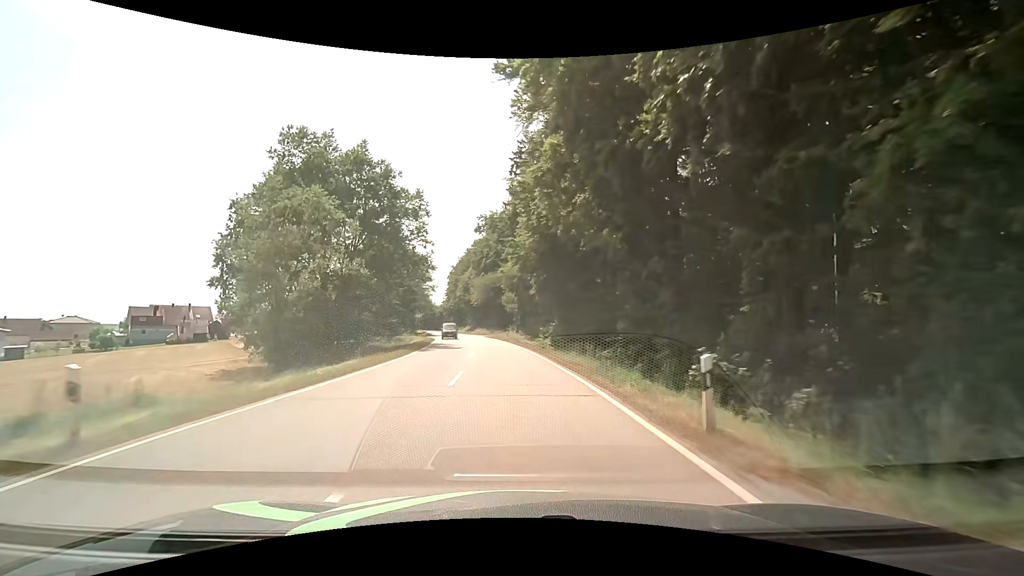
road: secondary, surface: asphalt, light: Day
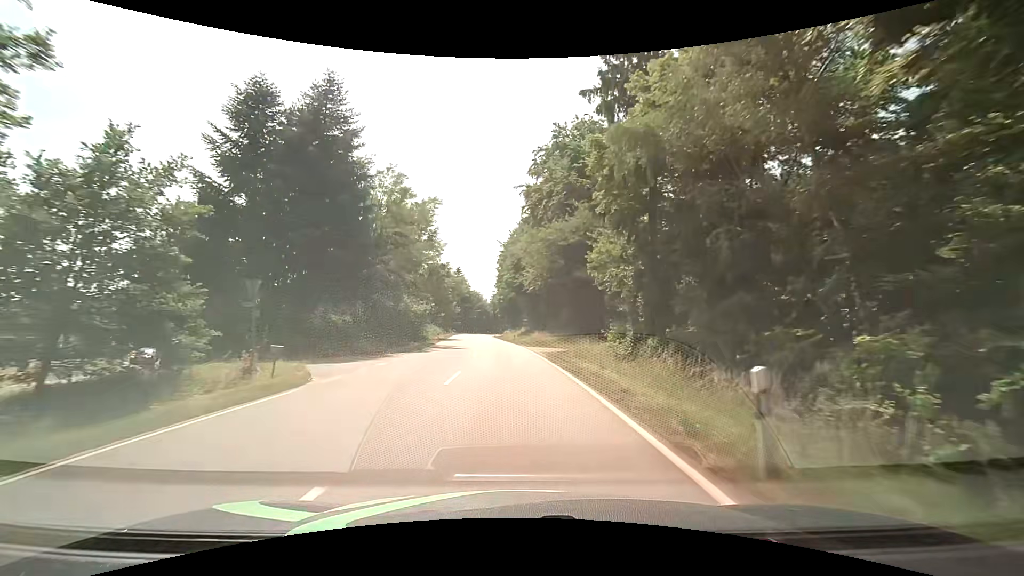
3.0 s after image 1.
(-2.5, +47.7) m; -7°
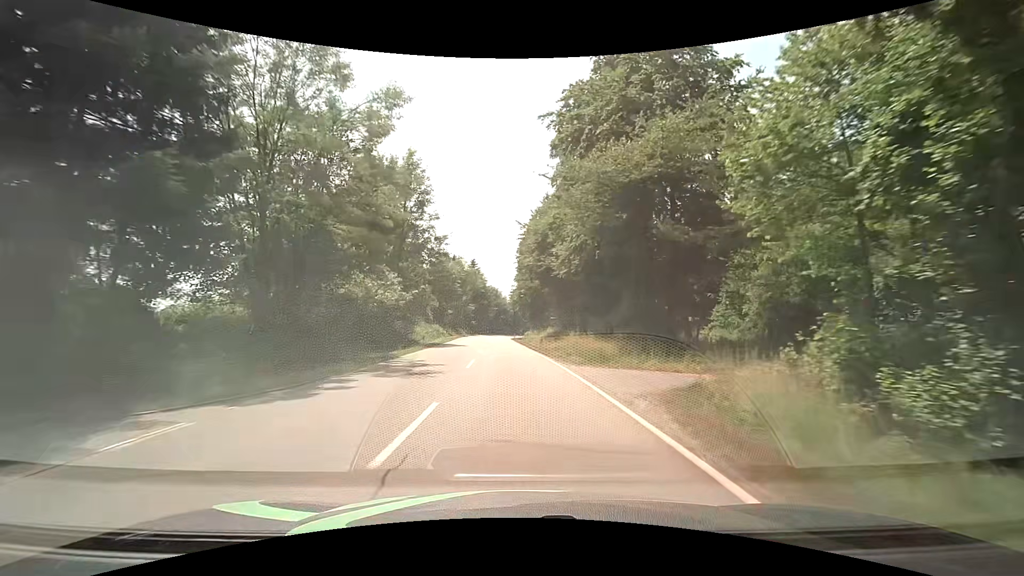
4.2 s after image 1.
(-0.7, +19.3) m; -4°
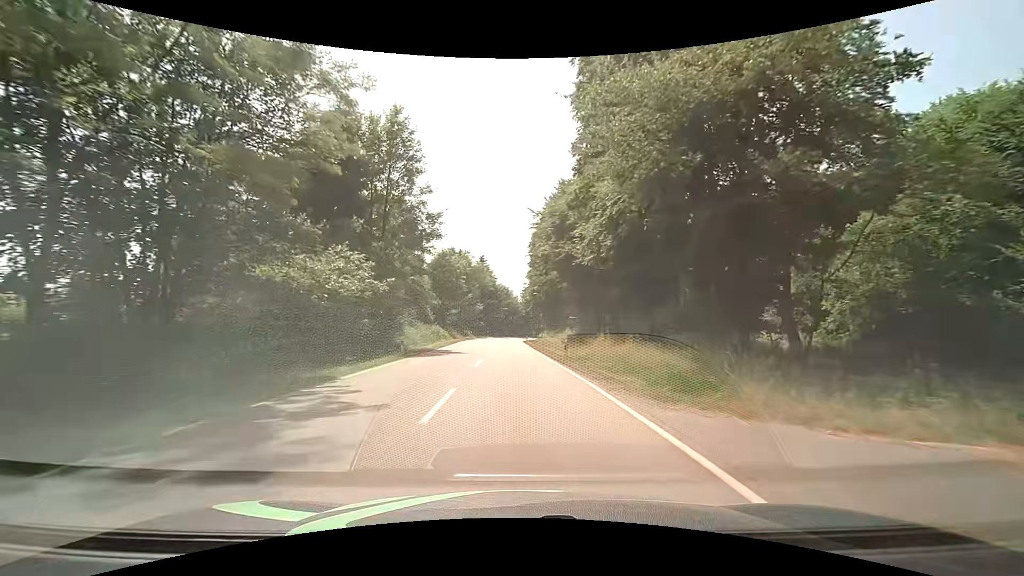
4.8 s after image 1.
(0.0, +9.7) m; -1°
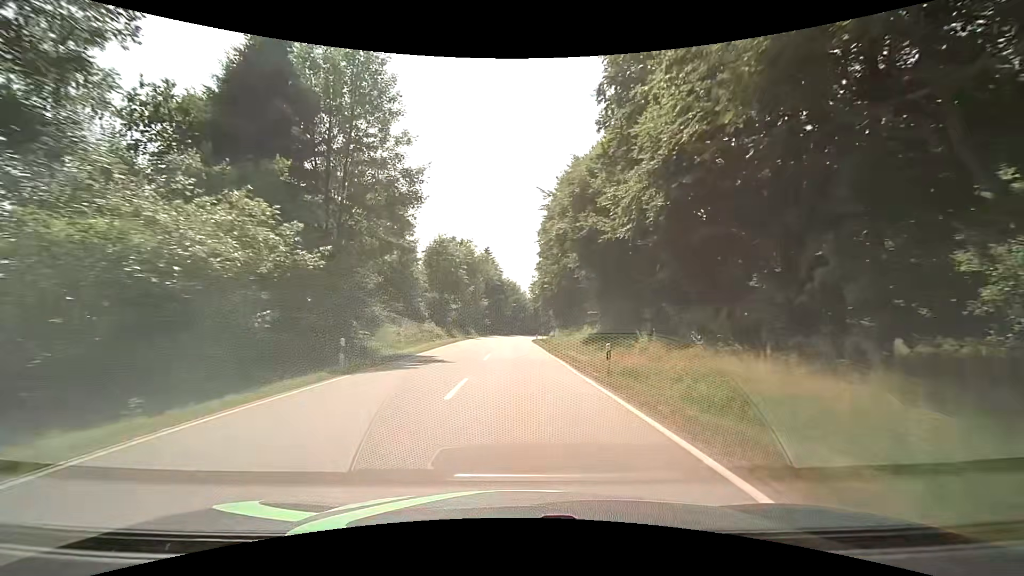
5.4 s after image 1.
(0.0, +9.7) m; 0°
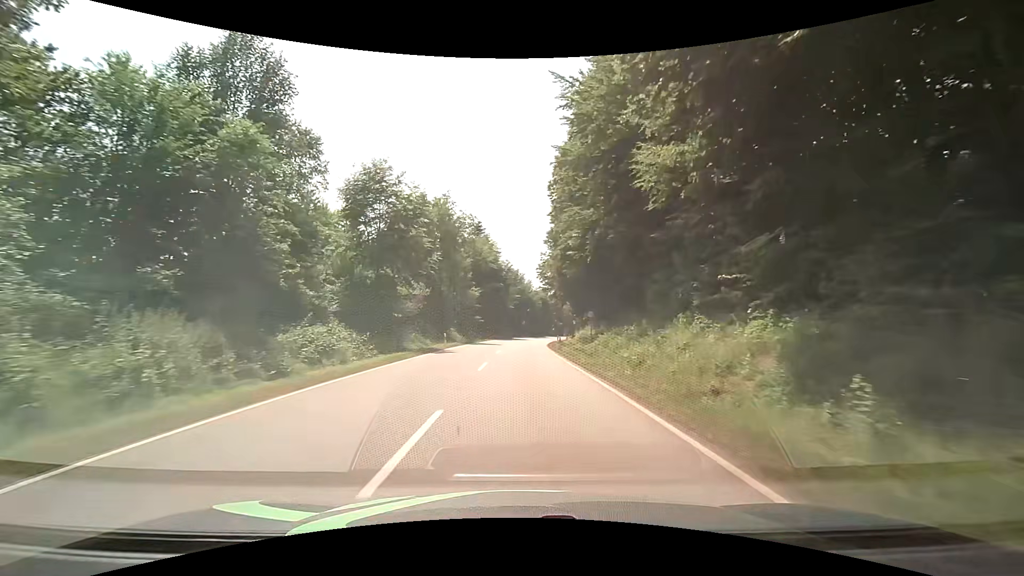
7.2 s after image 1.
(-0.3, +29.3) m; -1°
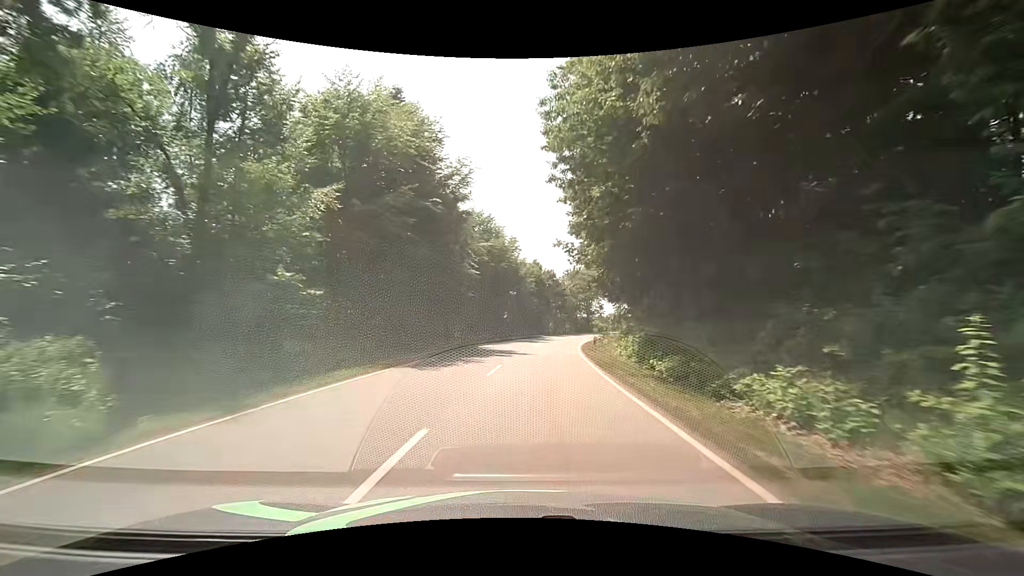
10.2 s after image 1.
(+0.6, +49.1) m; +2°
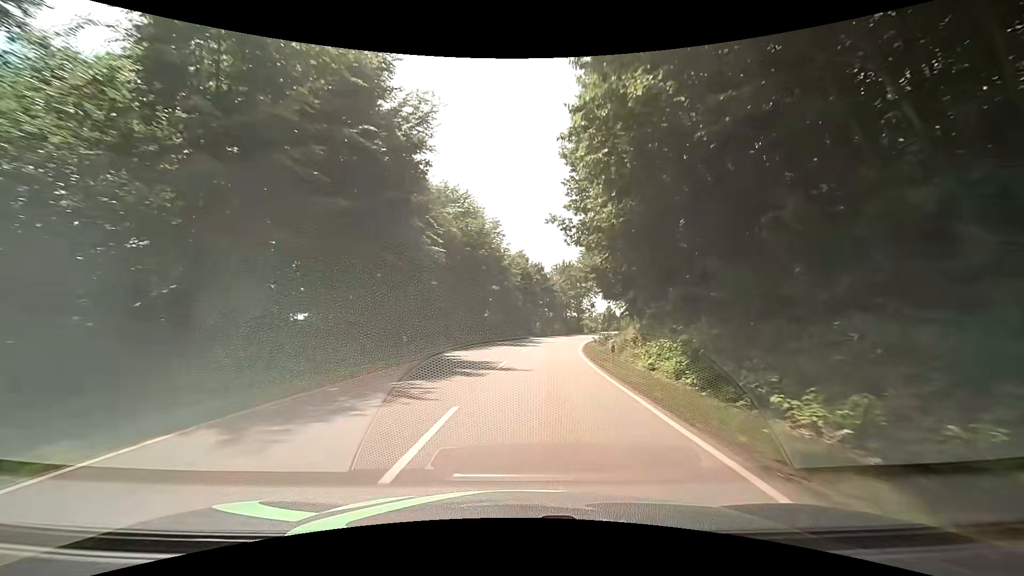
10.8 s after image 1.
(+0.1, +9.9) m; +1°
